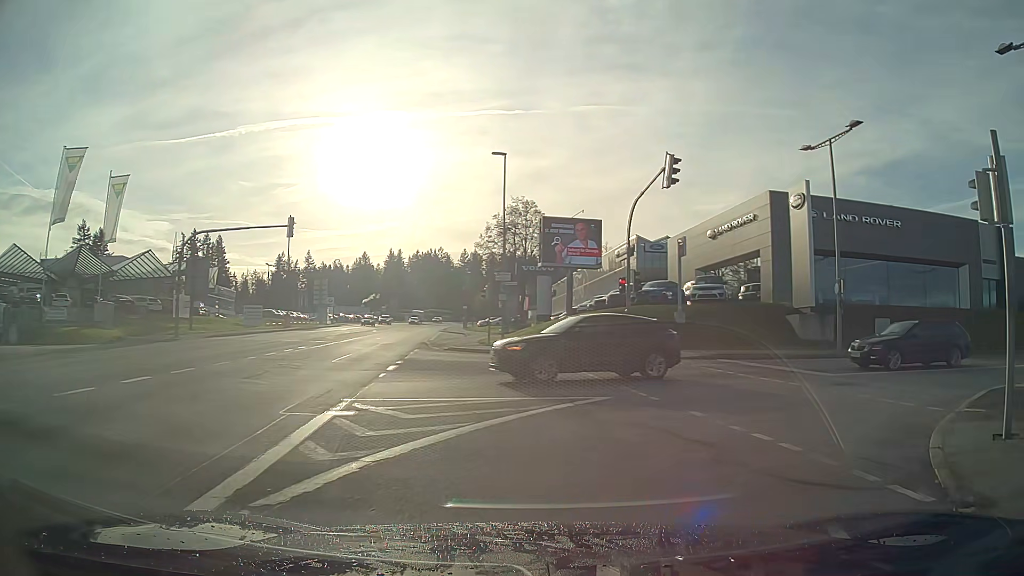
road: tertiary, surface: asphalt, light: Day
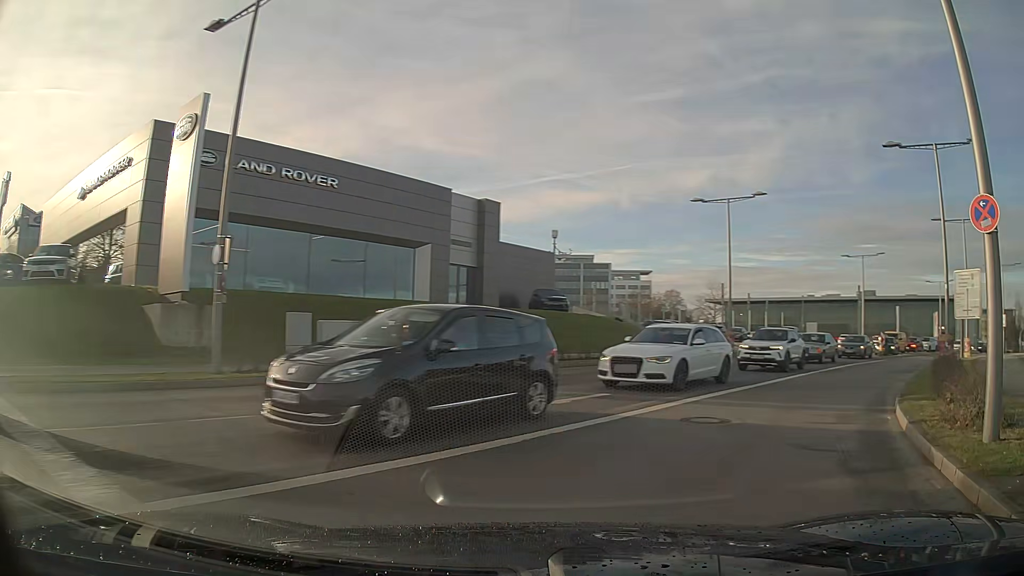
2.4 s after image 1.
(+5.6, +11.9) m; +53°
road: secondary
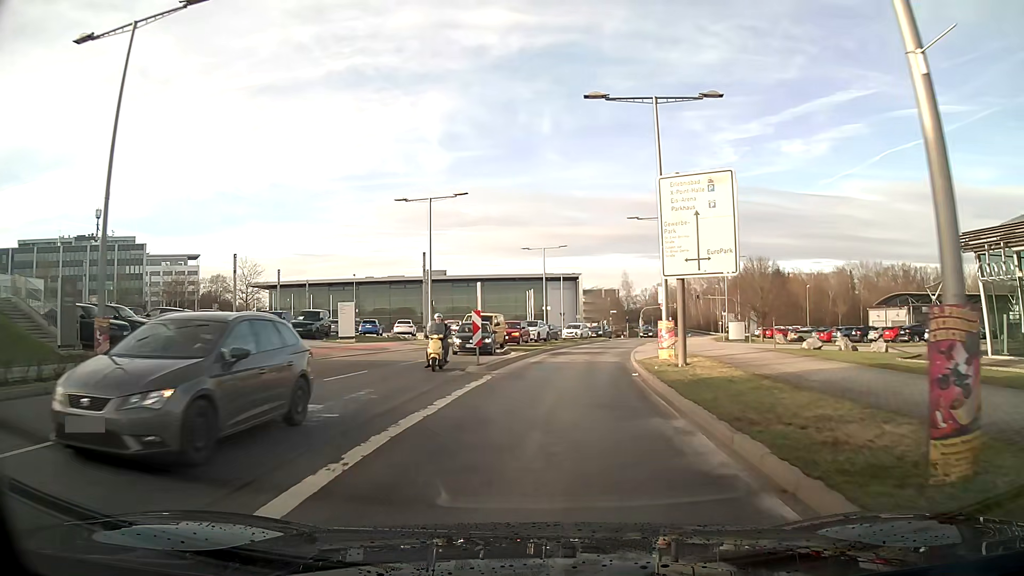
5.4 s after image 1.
(+9.1, +22.3) m; +32°
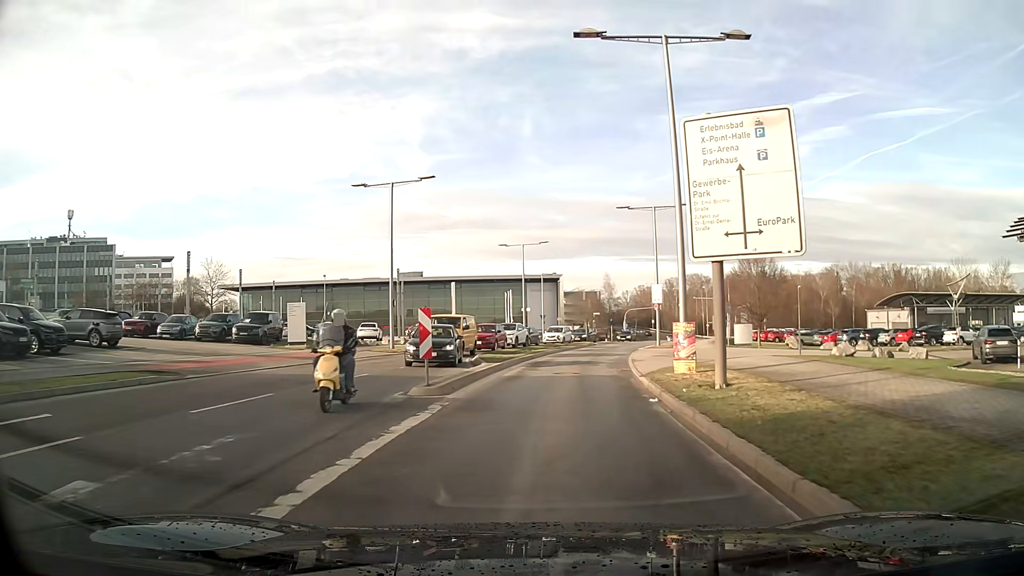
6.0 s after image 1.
(+0.1, +5.7) m; +2°
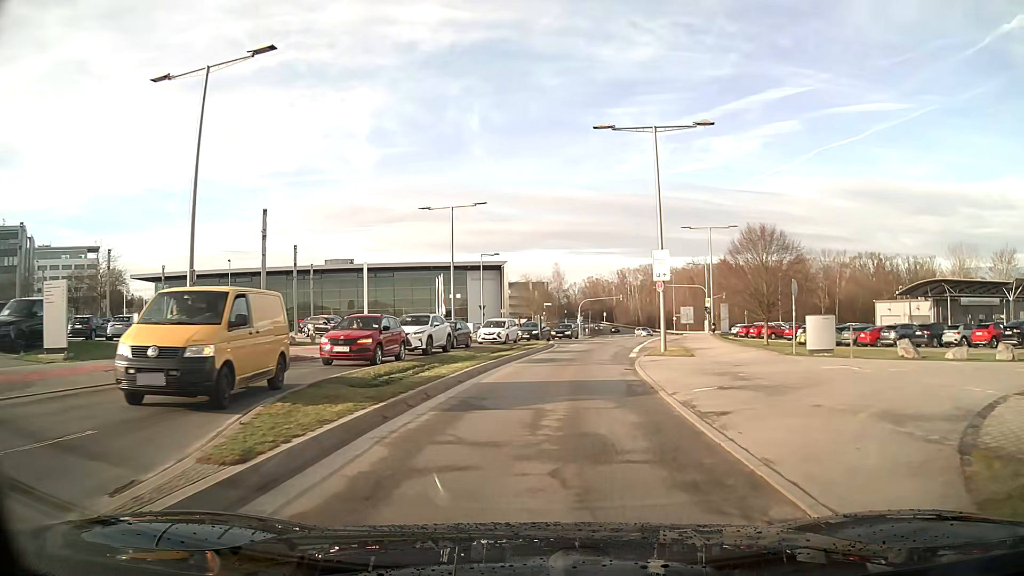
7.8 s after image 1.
(+0.7, +17.2) m; +4°
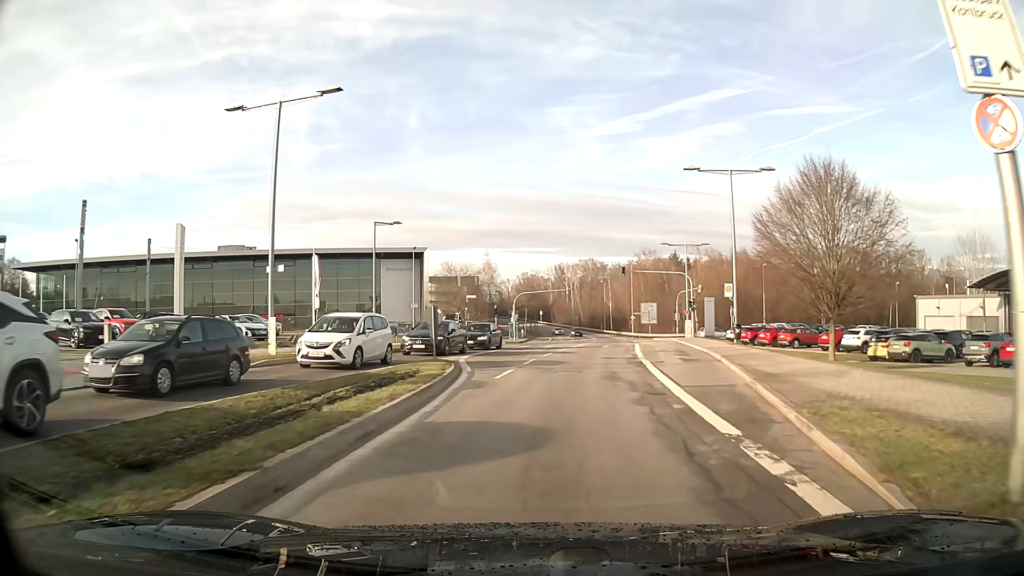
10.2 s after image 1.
(+1.2, +22.6) m; +5°
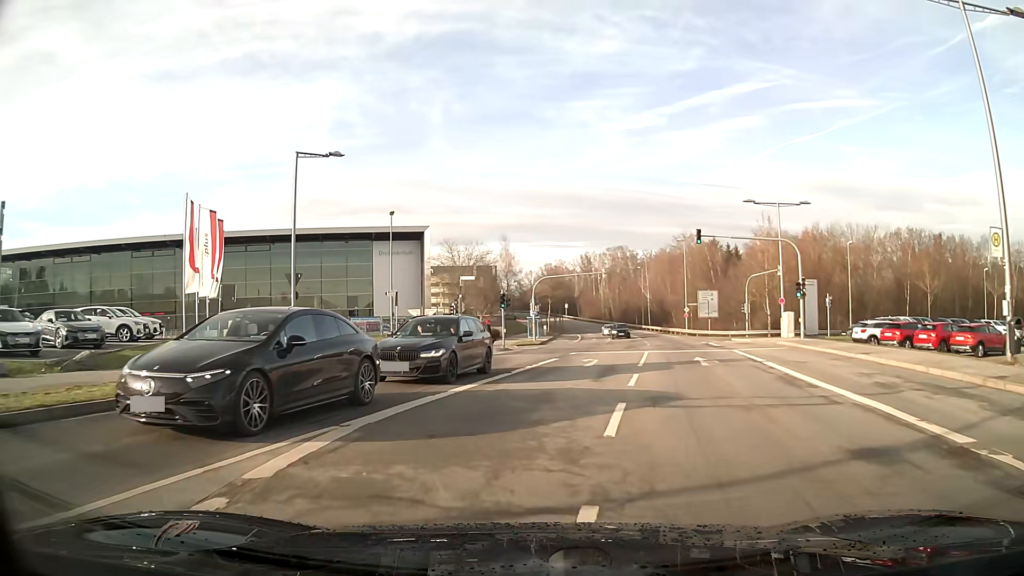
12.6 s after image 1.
(-0.2, +20.6) m; -1°
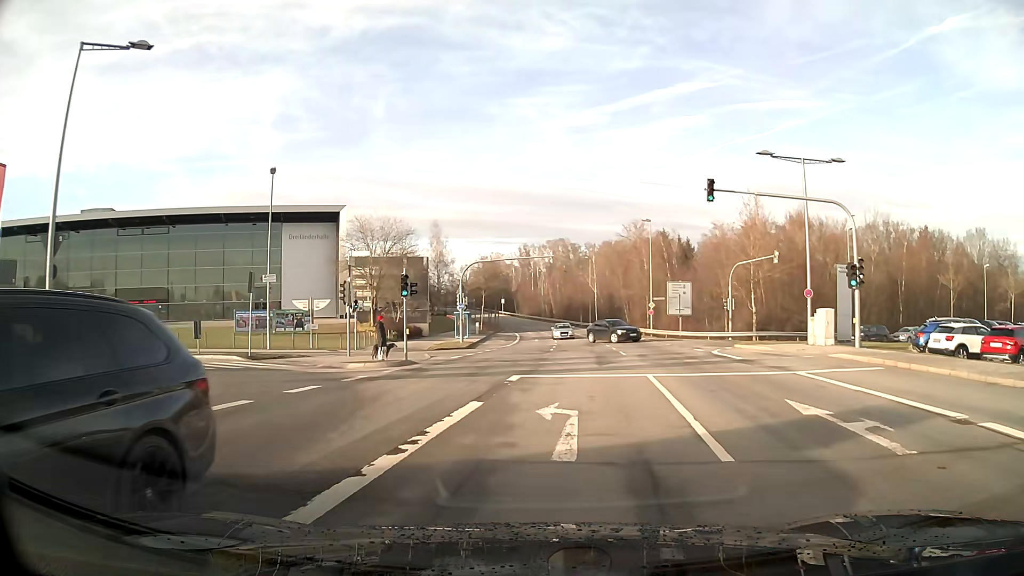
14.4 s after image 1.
(+0.5, +13.5) m; +6°
(0, +10) (+1, +20) (0, +30) (-9, +33) (-19, +30) (-27, +26) (-36, +21) (-45, +17) (-54, +13) (-64, +8) m
